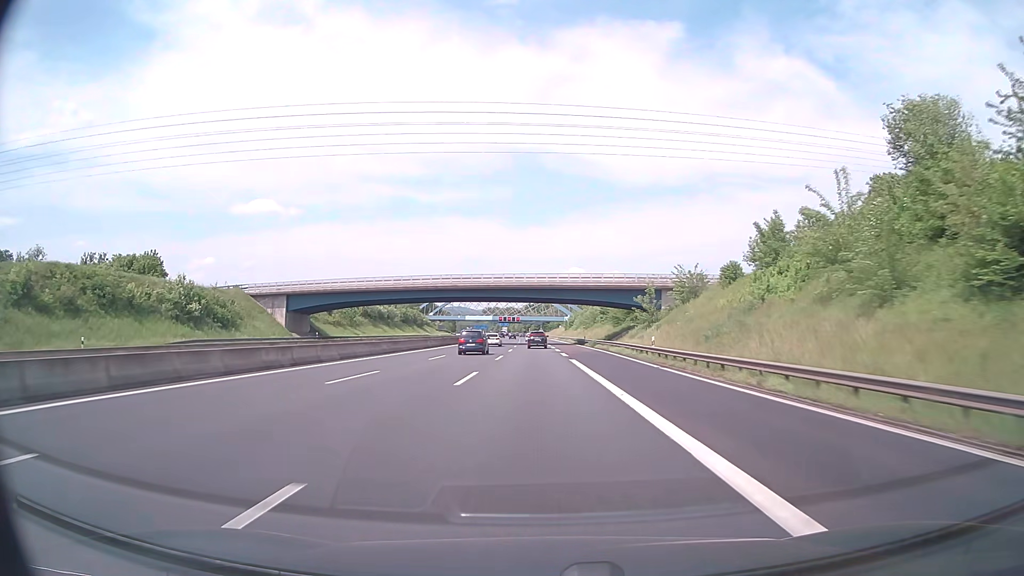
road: motorway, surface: asphalt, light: Day
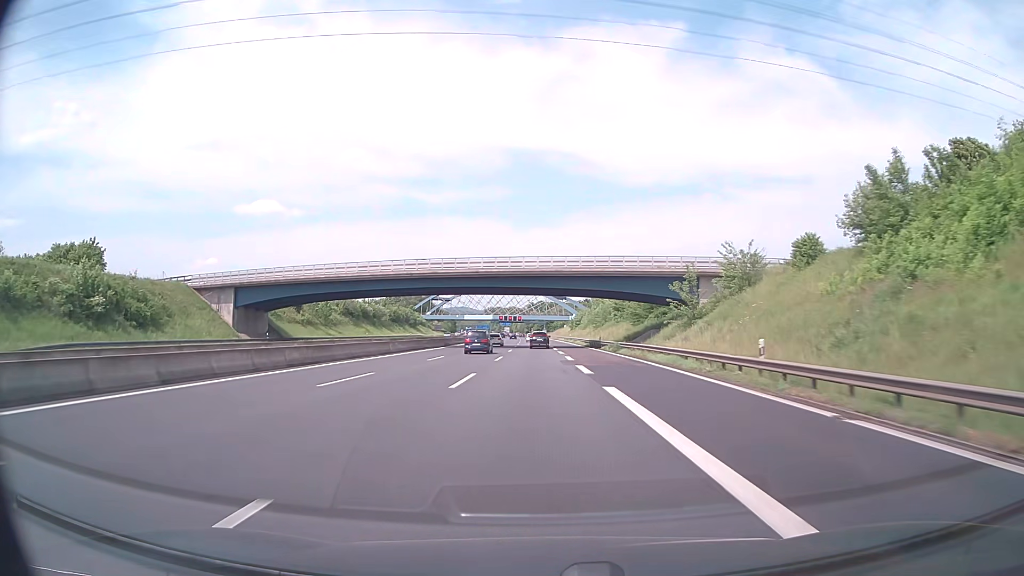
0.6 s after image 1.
(-0.1, +18.4) m; 0°
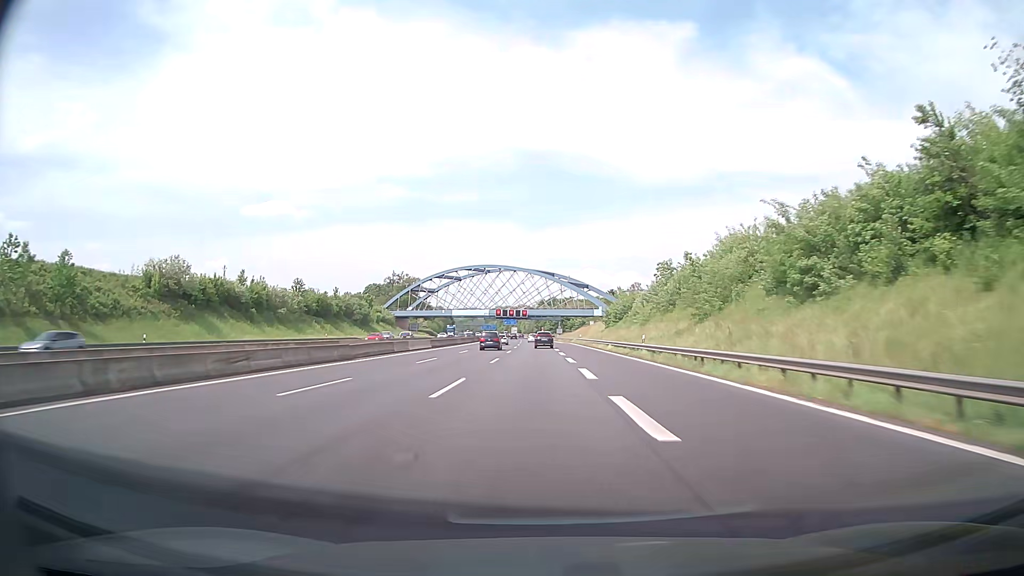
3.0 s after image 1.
(-0.7, +74.0) m; -1°
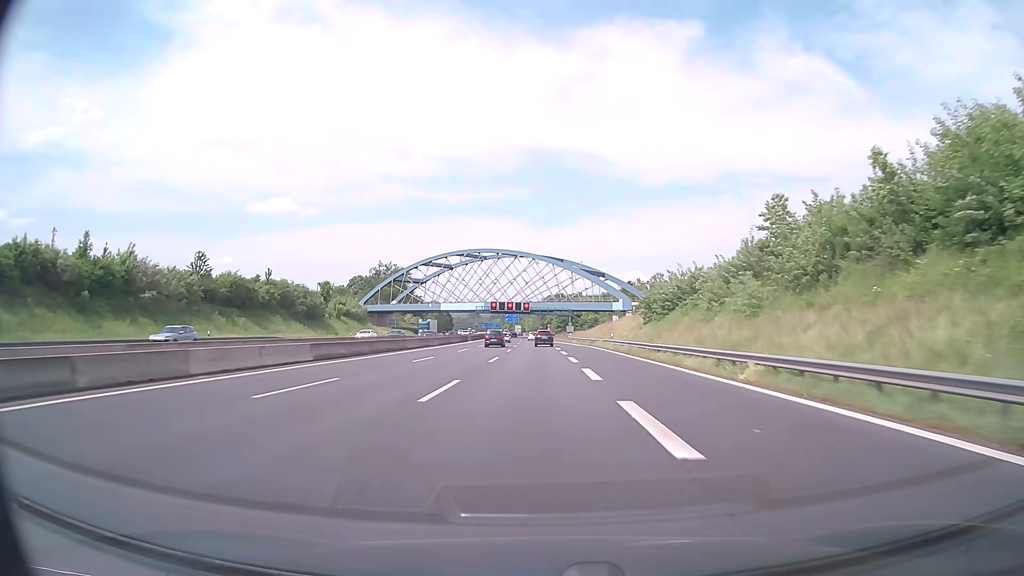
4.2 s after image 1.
(-0.3, +37.1) m; -1°
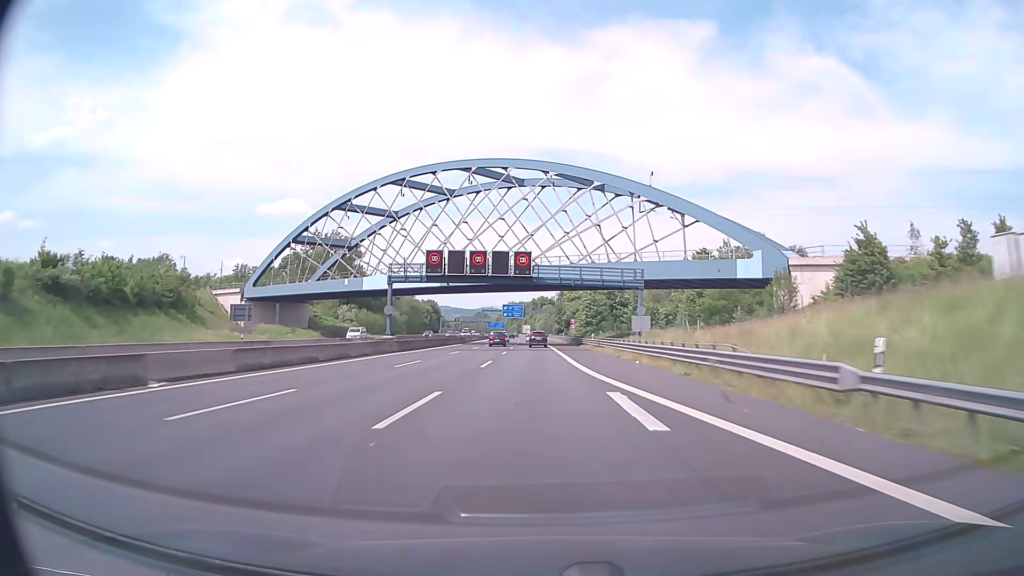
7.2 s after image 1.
(-0.8, +92.8) m; -1°
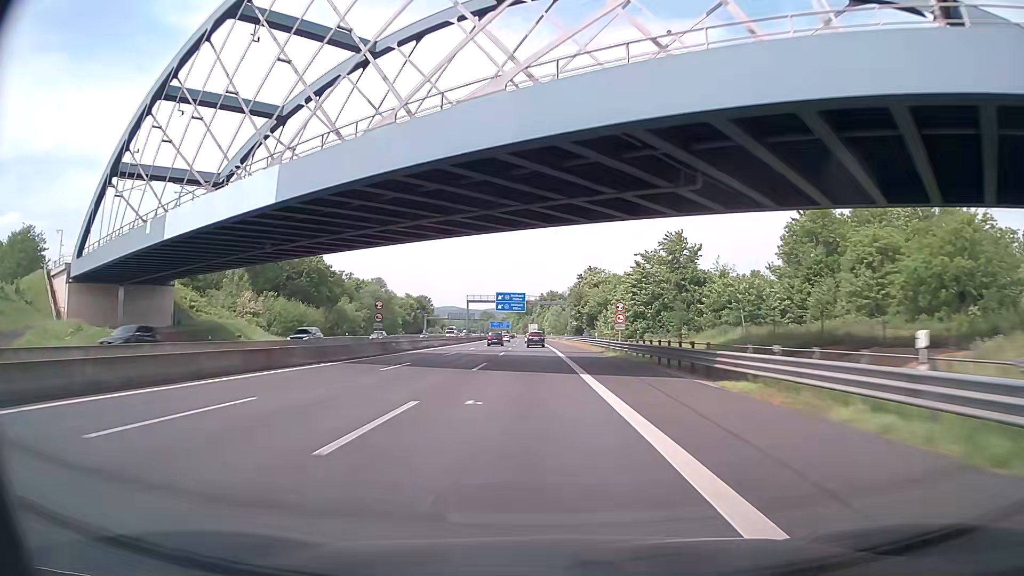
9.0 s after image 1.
(-0.4, +55.6) m; -1°
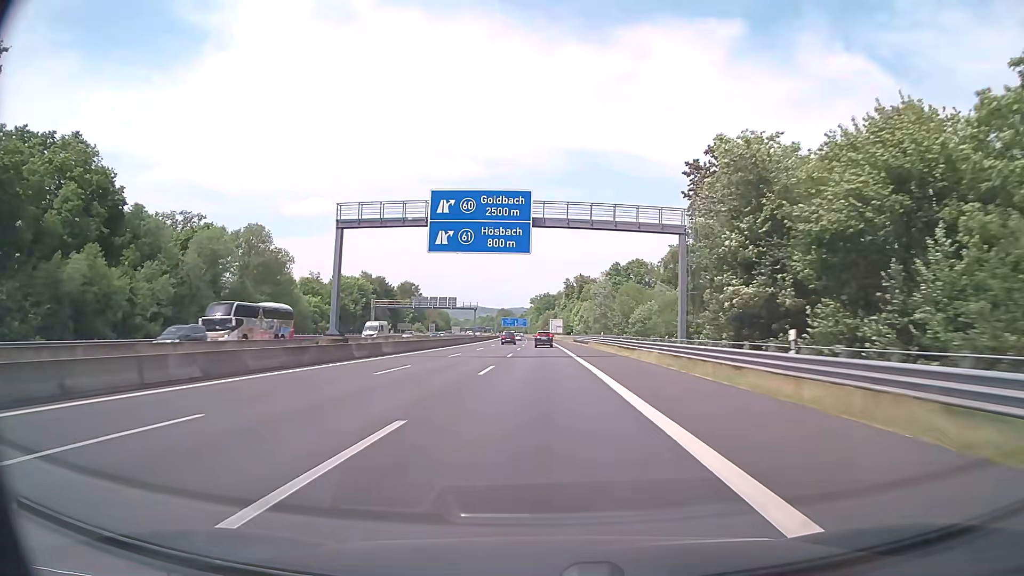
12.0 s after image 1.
(-1.1, +92.3) m; -2°
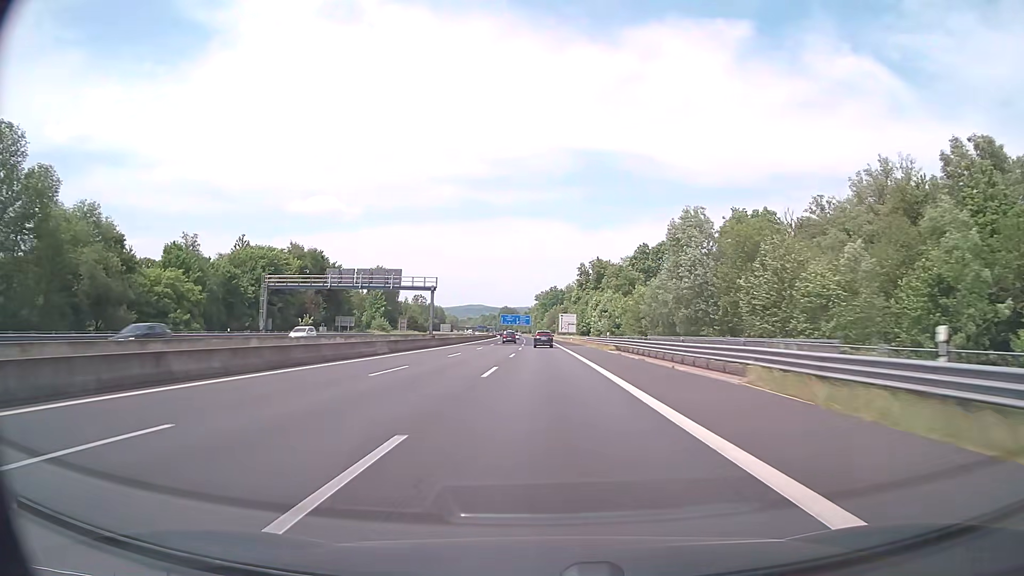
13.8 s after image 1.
(-0.3, +55.1) m; -1°
(0, +10) (0, +20) (0, +30) (0, +40) (0, +50) (0, +60) (0, +70) (0, +80) (-1, +90) (-1, +100) m
